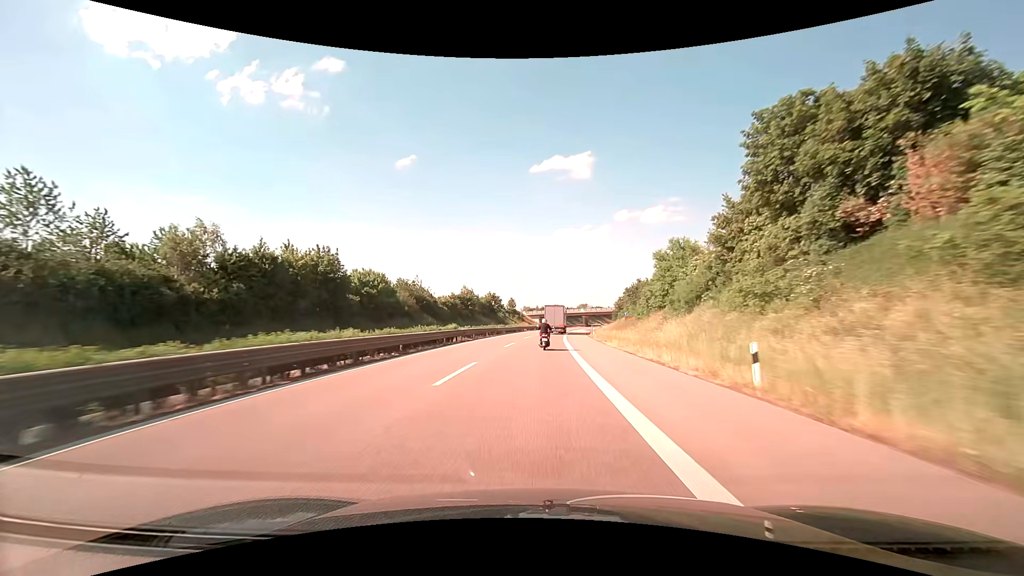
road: trunk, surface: asphalt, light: Day
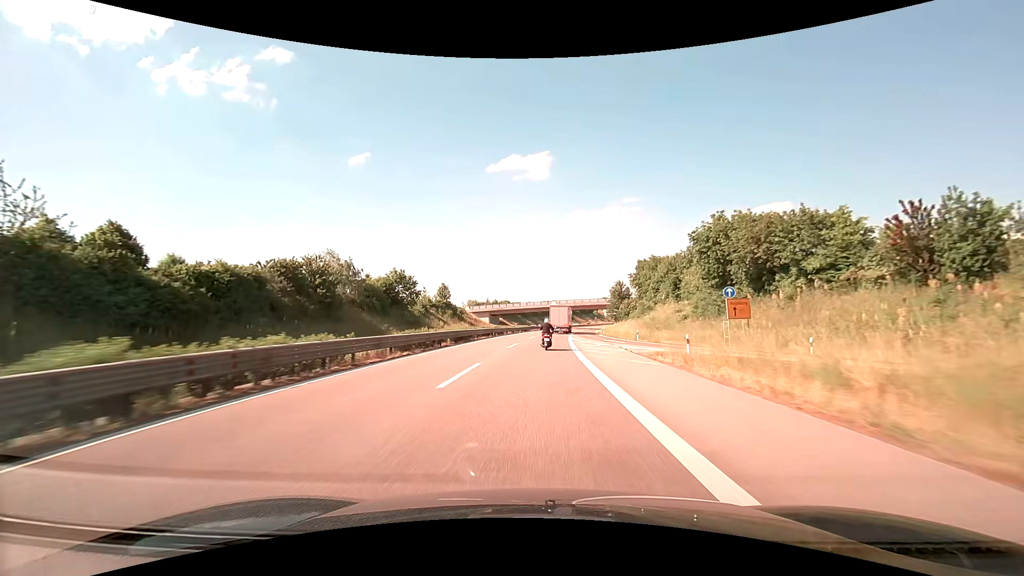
(+2.4, +72.0) m; +5°
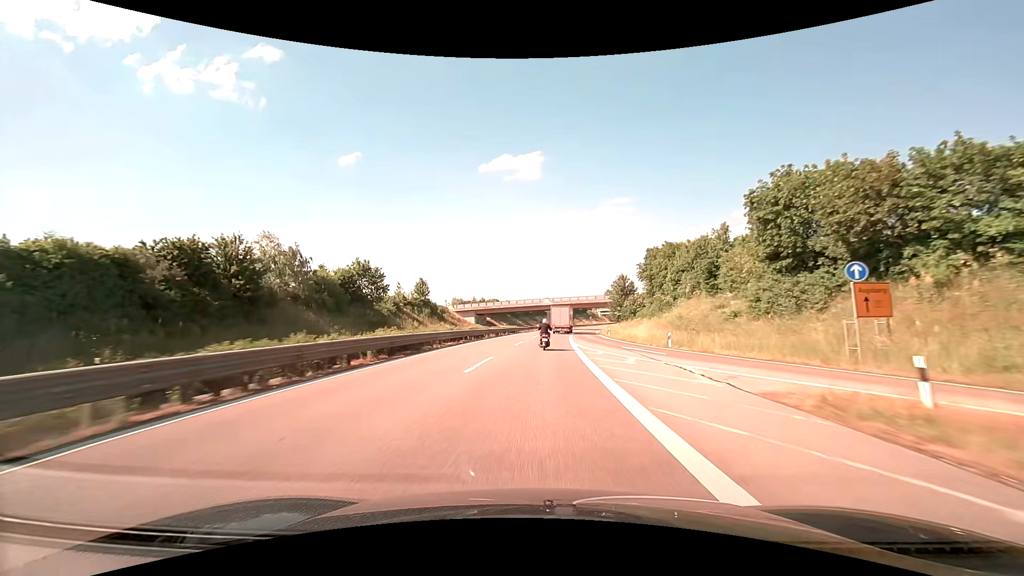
(+0.1, +14.3) m; +1°
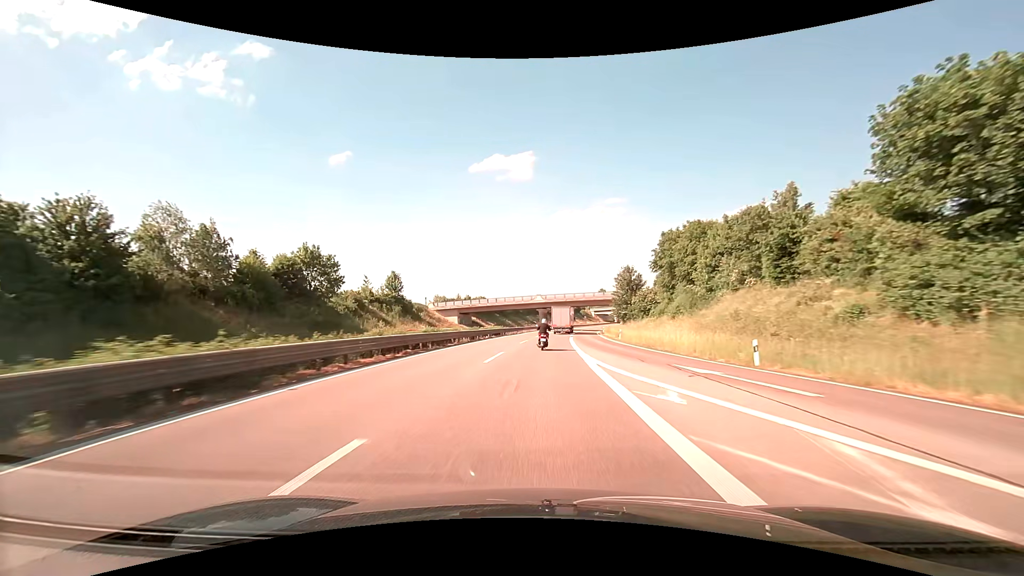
(+0.1, +14.3) m; +1°
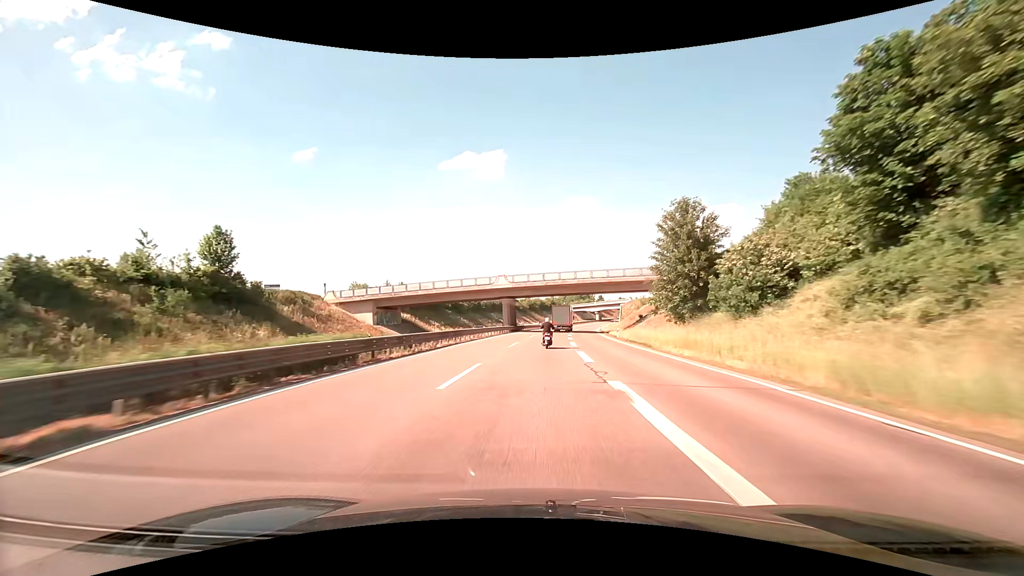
(+1.2, +42.8) m; +3°
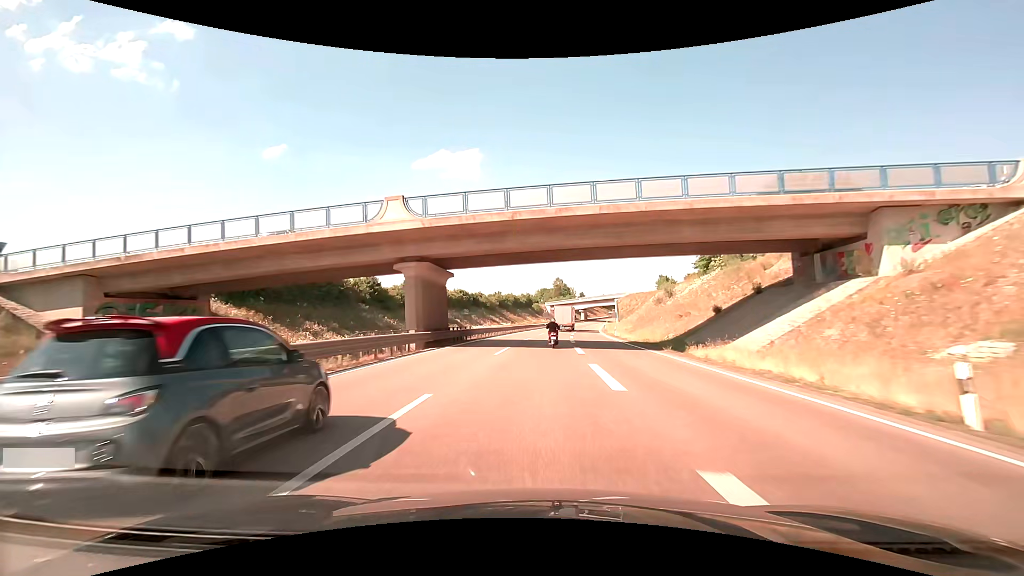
(+1.1, +42.8) m; +3°
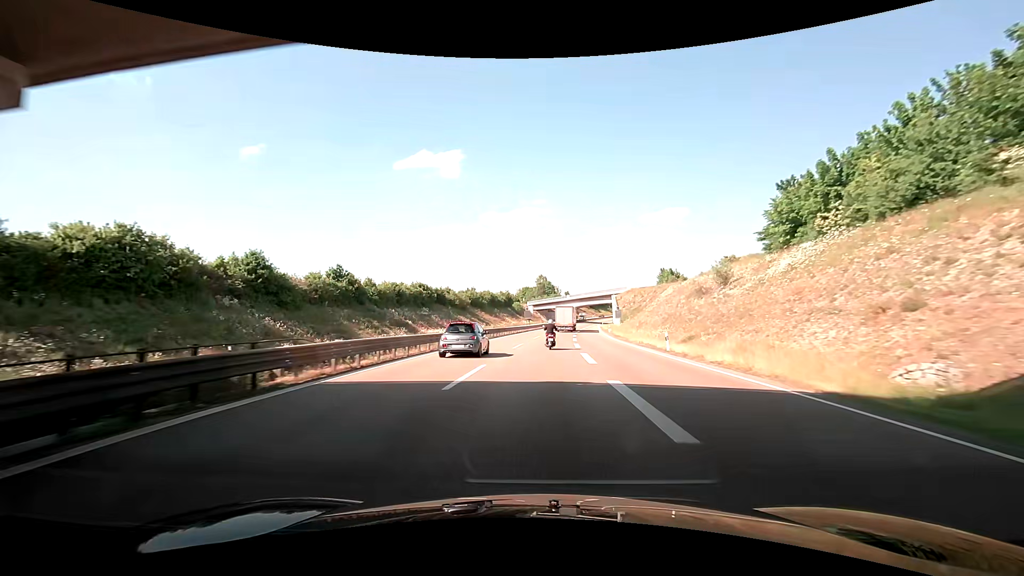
(+0.5, +28.5) m; +2°
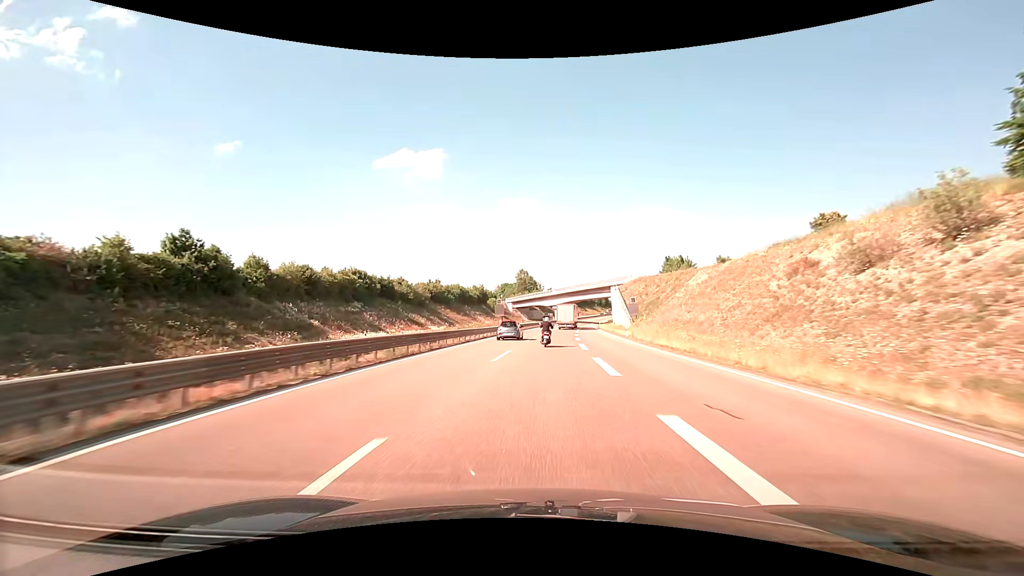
(+1.0, +28.6) m; +2°
(0, +10) (0, +20) (+1, +30) (+1, +40) (+2, +50) (+3, +60) (+3, +70) (+5, +80) (+6, +90) (+7, +100) m
